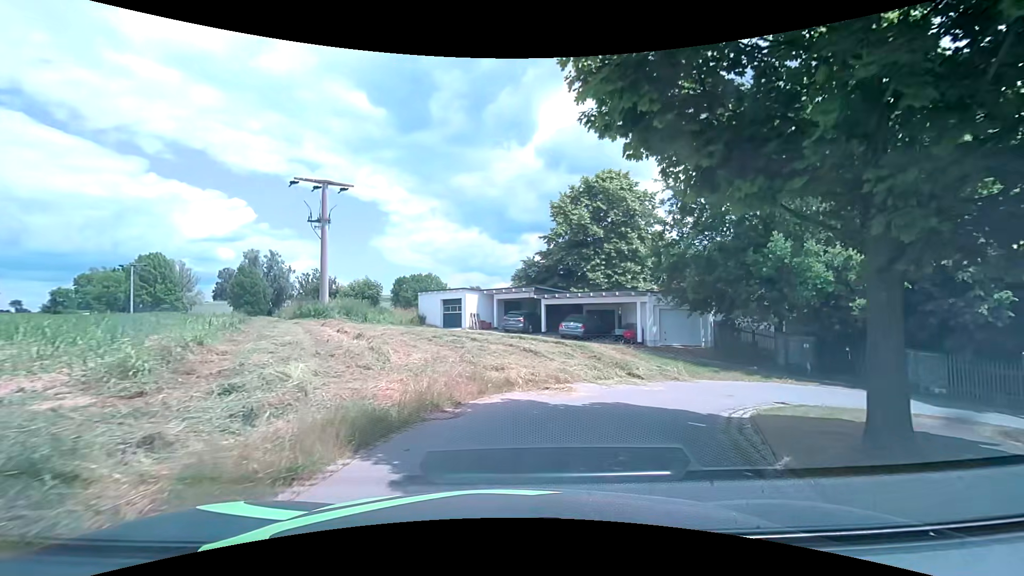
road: residential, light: Day
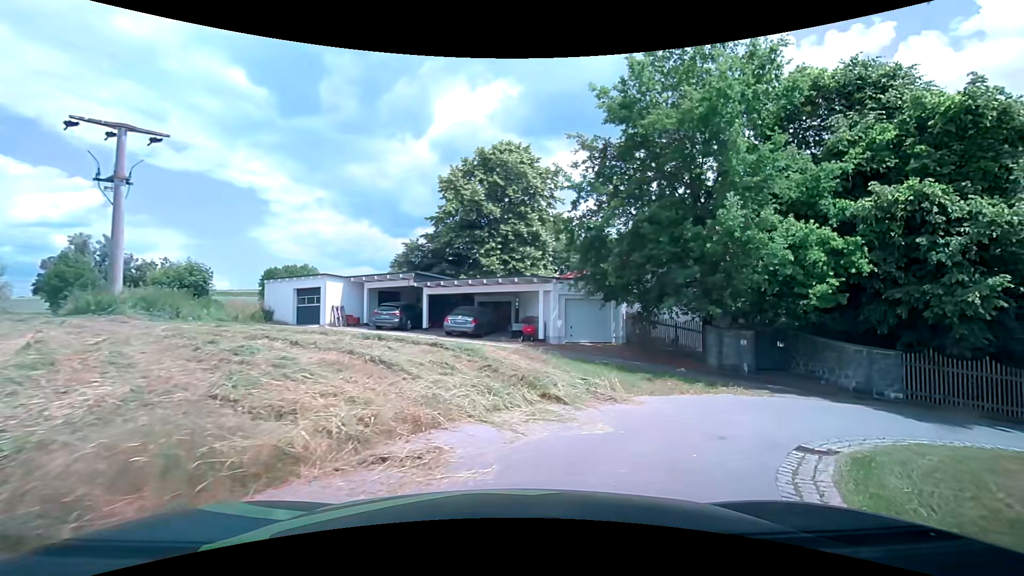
(+0.5, +6.0) m; +12°
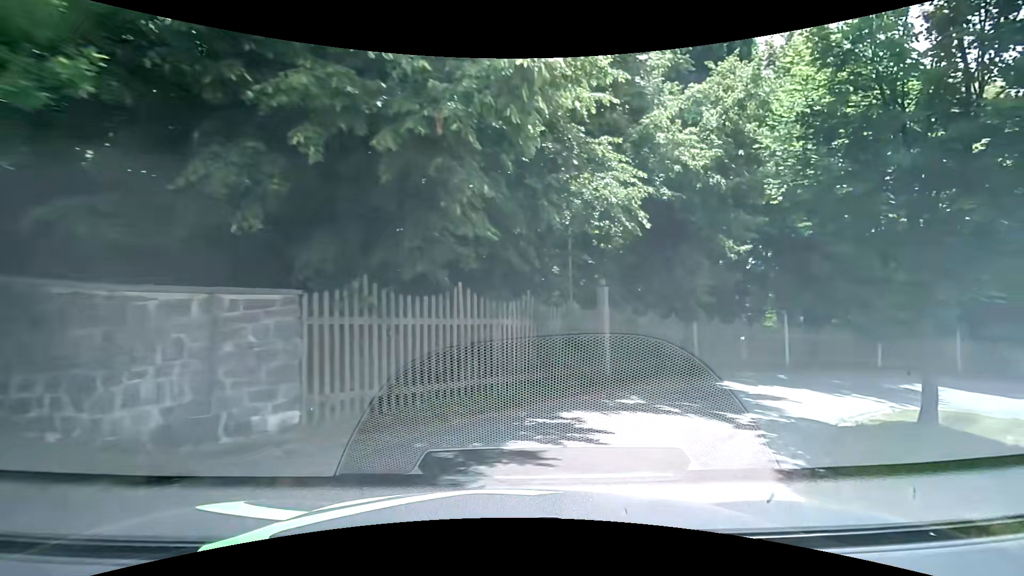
(+7.0, +12.0) m; +63°
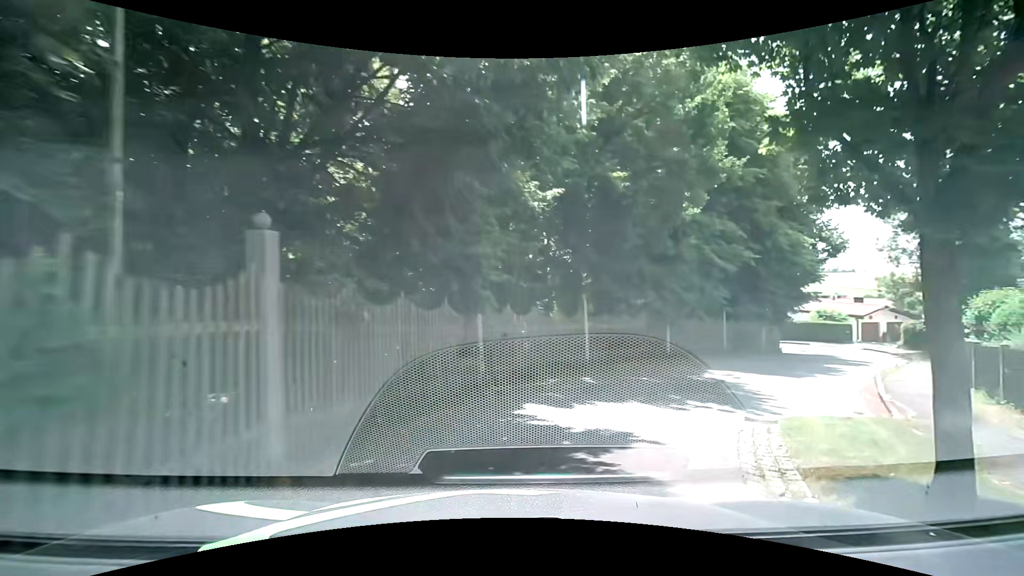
(+1.3, +6.2) m; +23°
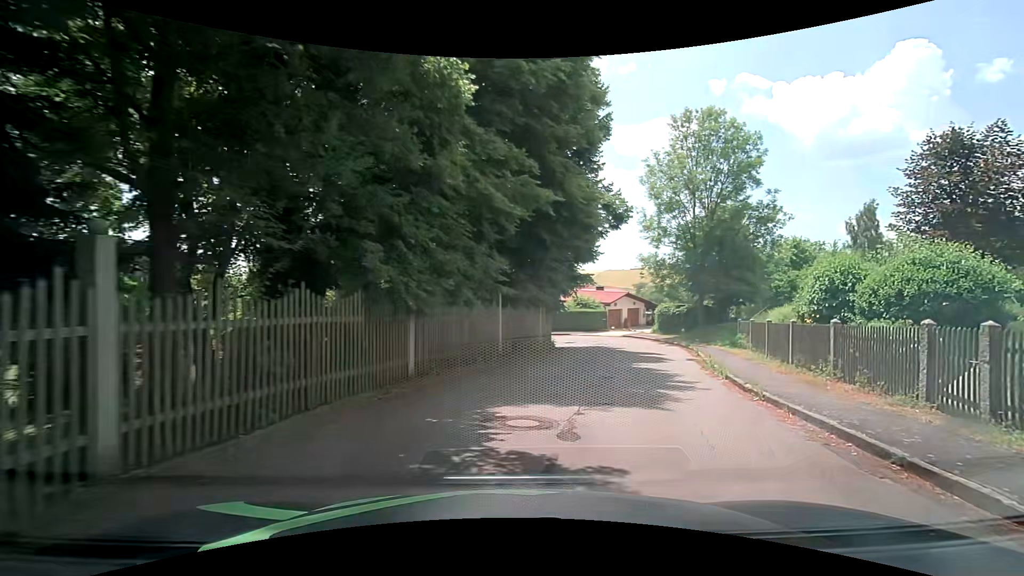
(+2.5, +10.2) m; +27°
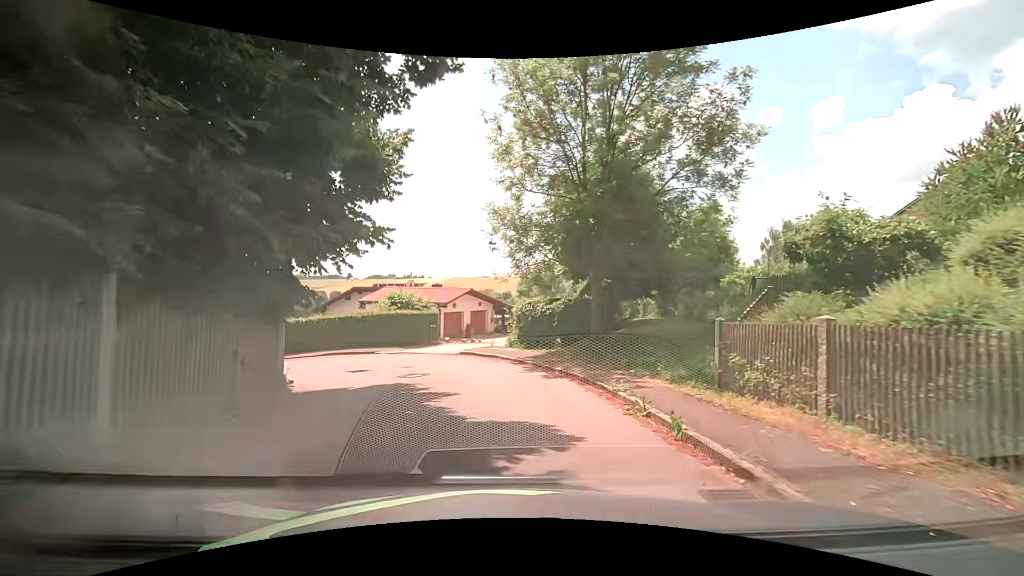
(+3.3, +15.4) m; +17°
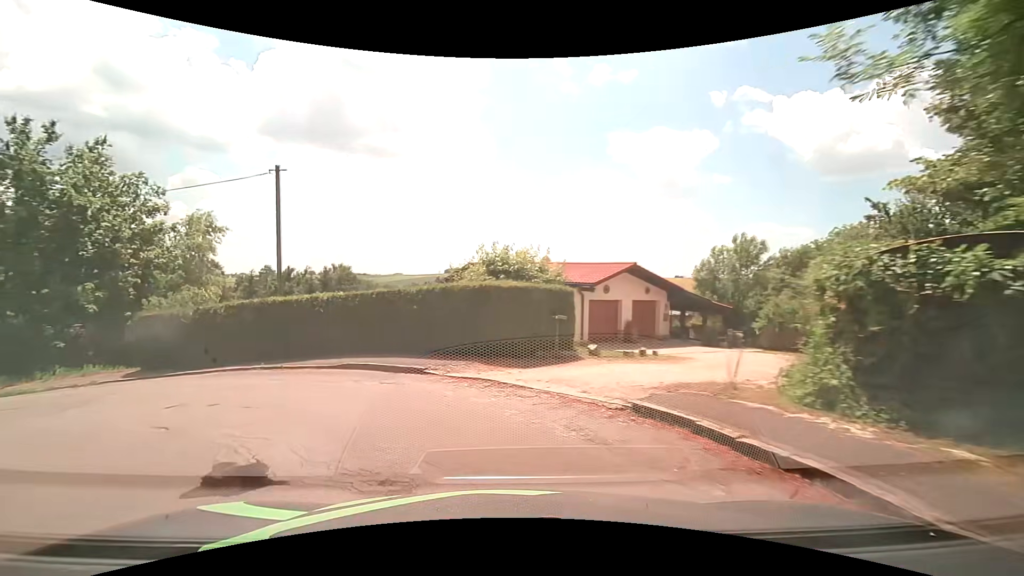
(-1.0, +14.8) m; -17°
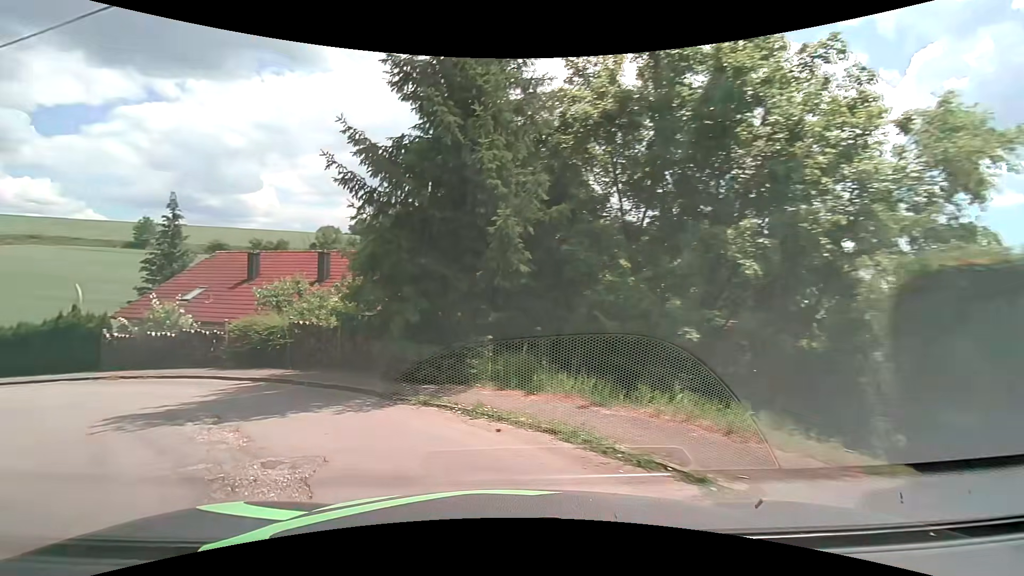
(-7.2, +12.2) m; -66°
